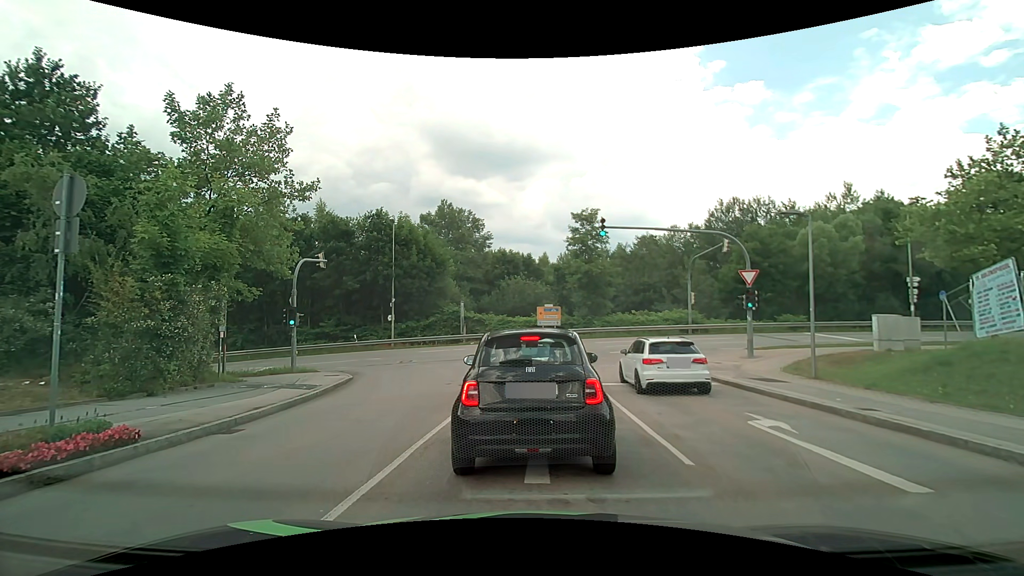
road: residential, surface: asphalt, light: Day
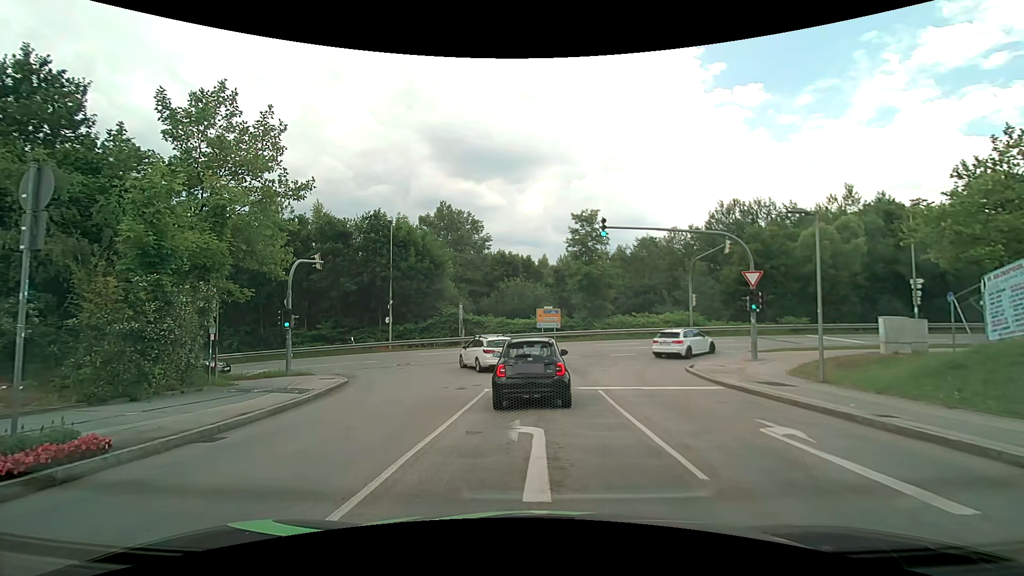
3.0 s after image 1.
(0.0, +0.5) m; 0°
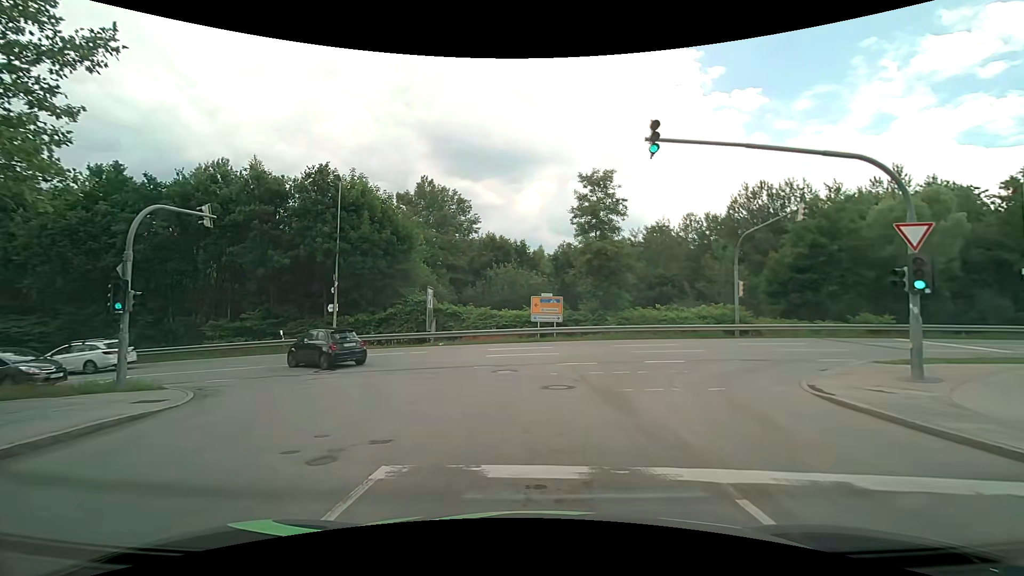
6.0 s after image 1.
(+0.2, +10.3) m; +1°
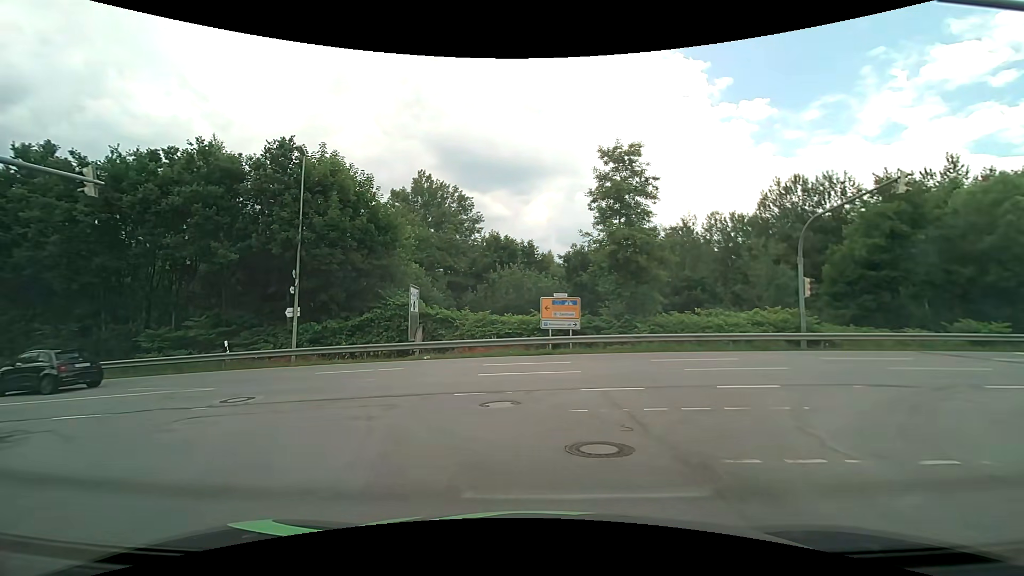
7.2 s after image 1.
(0.0, +6.0) m; -2°
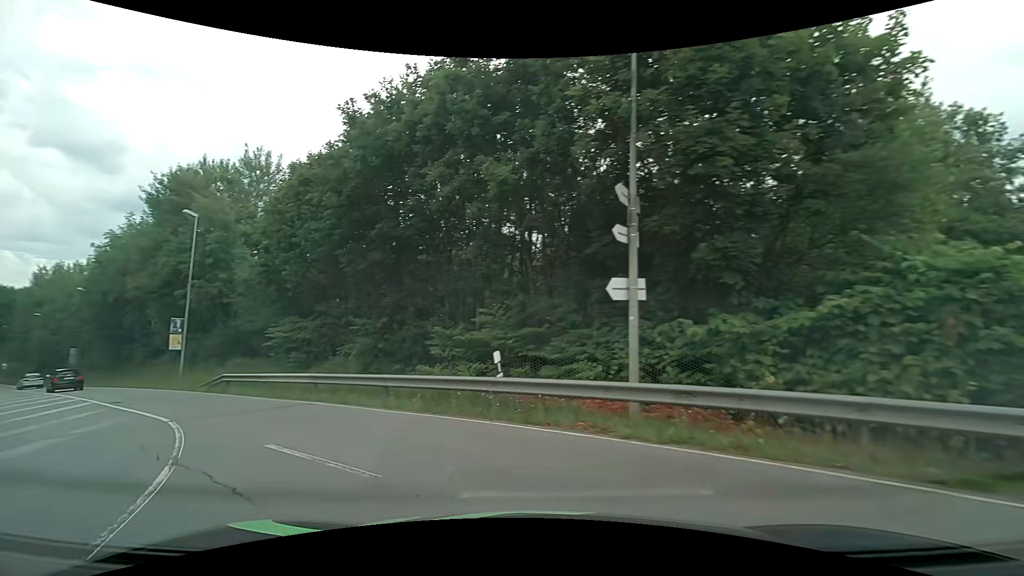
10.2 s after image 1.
(-4.0, +15.6) m; -42°
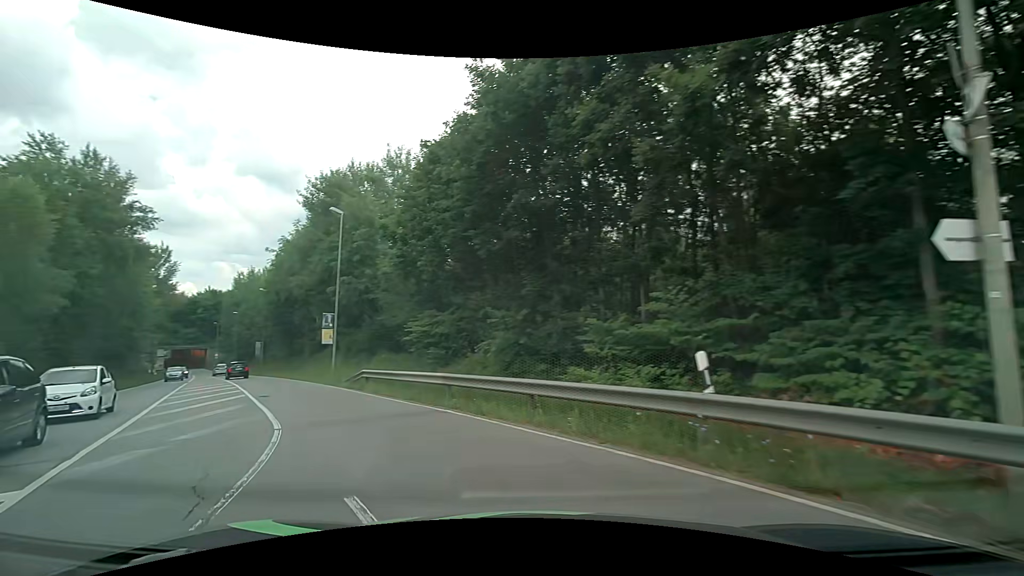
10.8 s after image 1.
(-0.5, +3.5) m; -17°
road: secondary
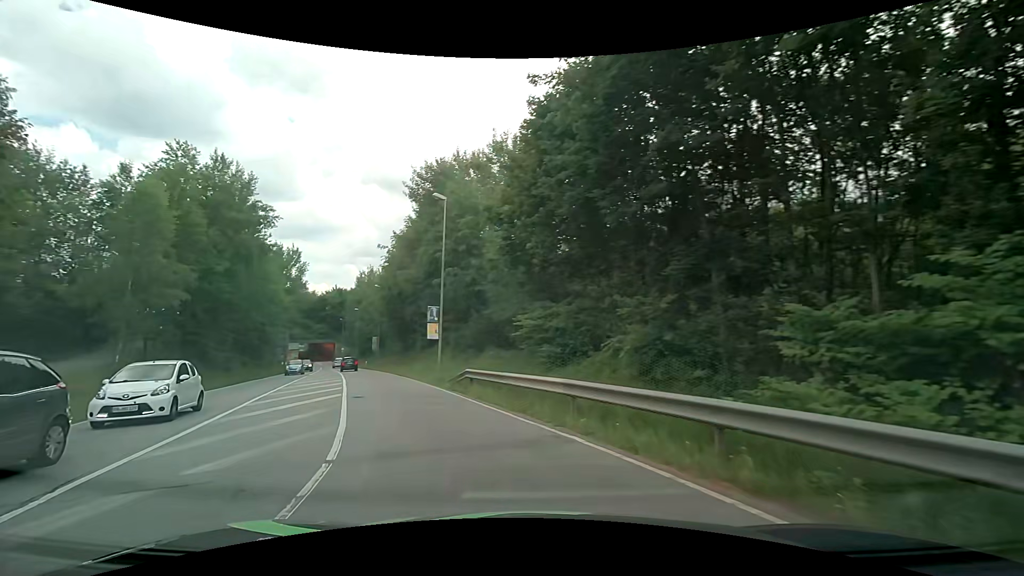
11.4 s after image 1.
(-0.4, +3.7) m; -12°
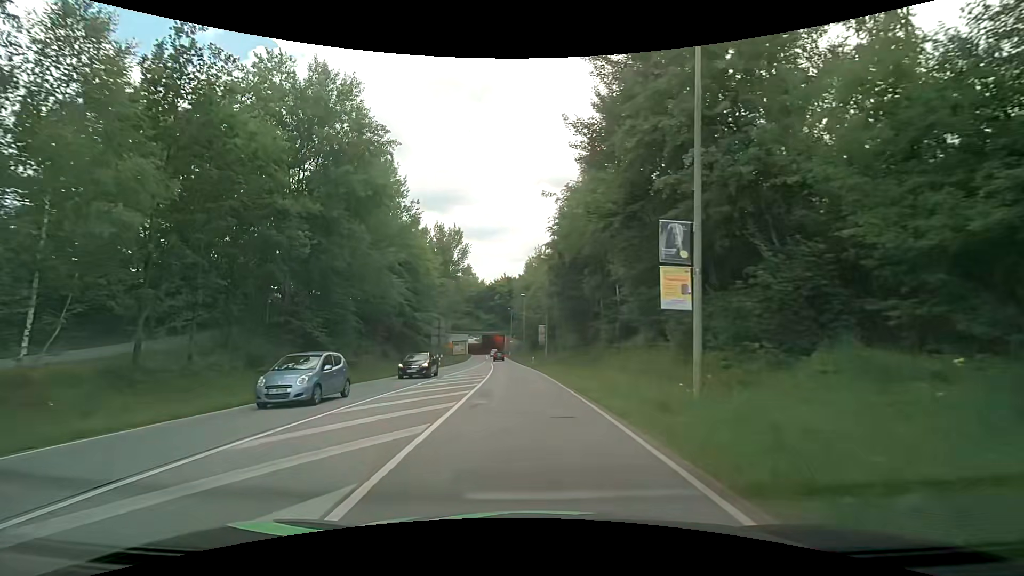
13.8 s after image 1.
(-4.6, +17.8) m; -20°
(0, +10) (-1, +20) (-1, +30) (-2, +40) (-2, +50) (-3, +60) (-4, +70) (-5, +80) (-6, +90) (-7, +100) m
